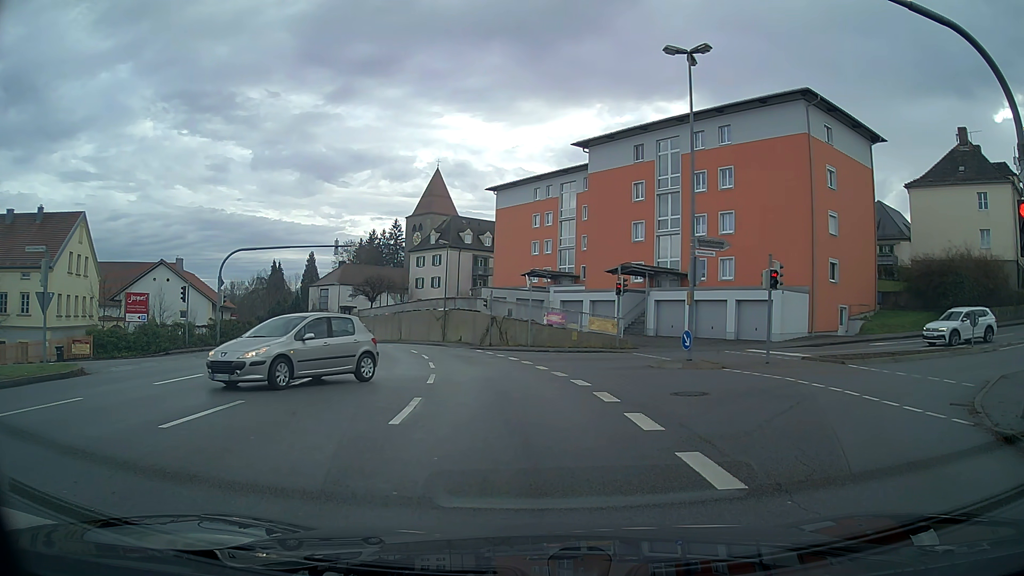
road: tertiary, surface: asphalt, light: Day
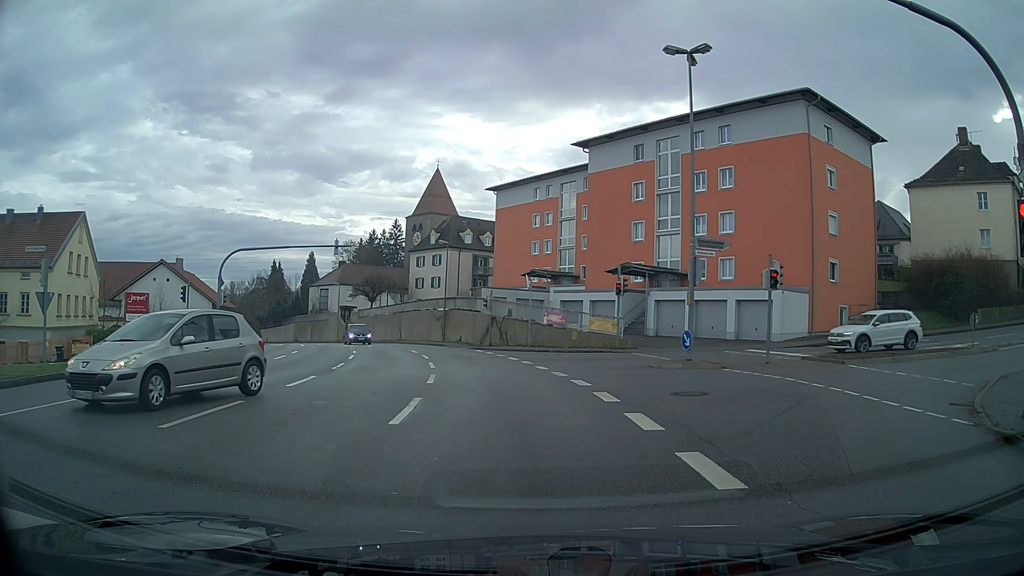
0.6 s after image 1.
(0.0, 0.0) m; 0°
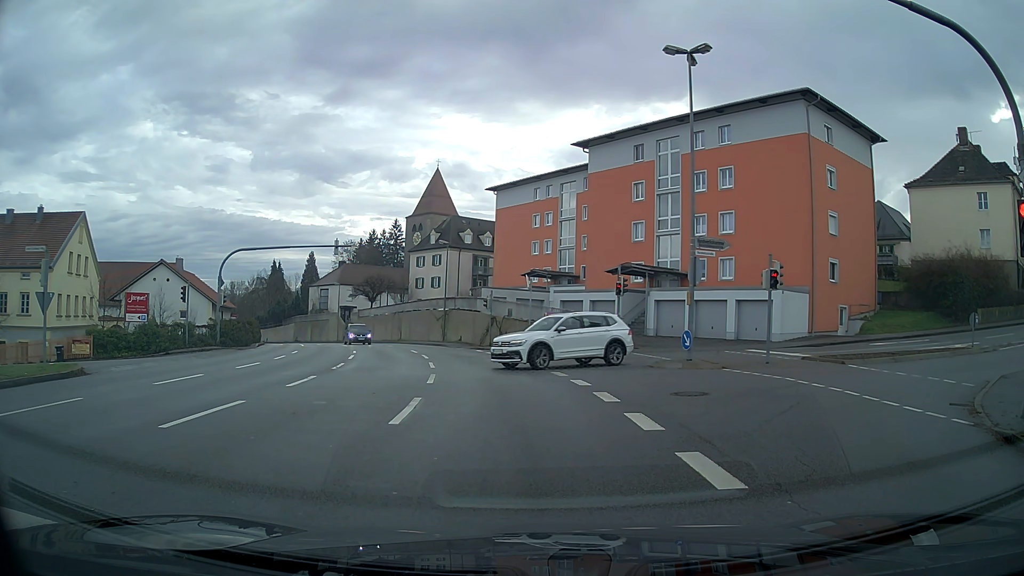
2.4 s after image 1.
(0.0, 0.0) m; 0°
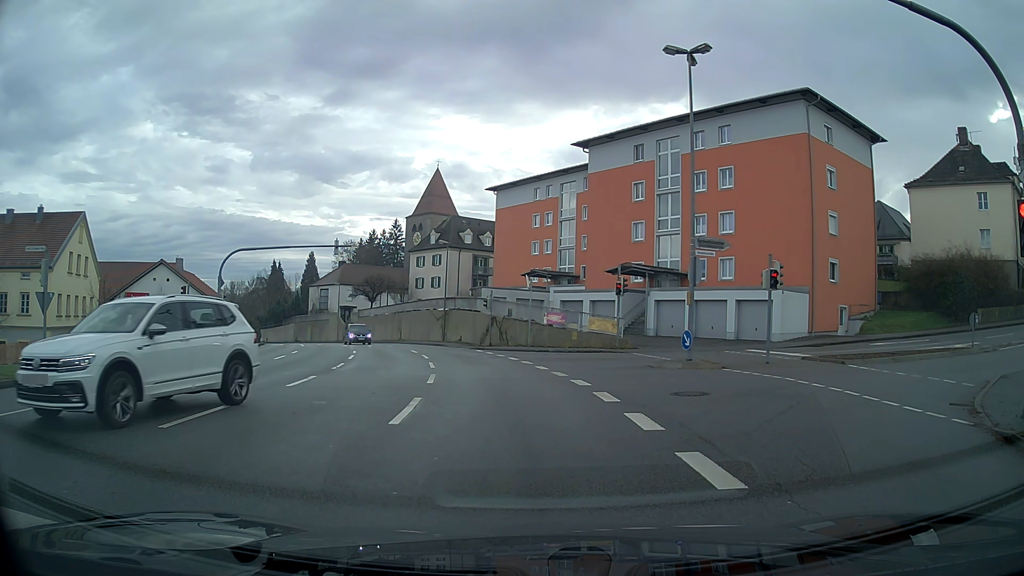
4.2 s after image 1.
(0.0, 0.0) m; 0°
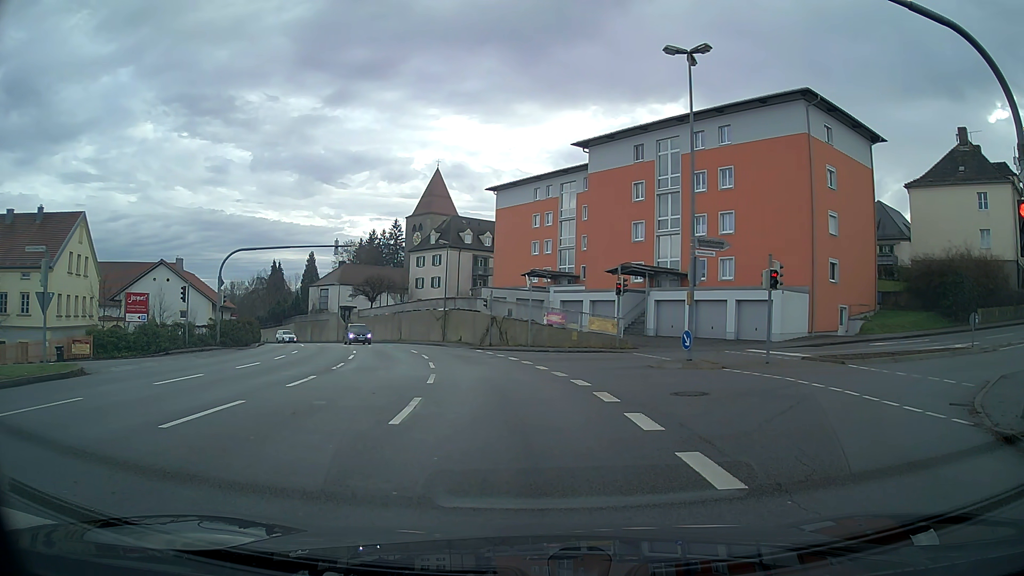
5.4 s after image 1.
(0.0, 0.0) m; 0°
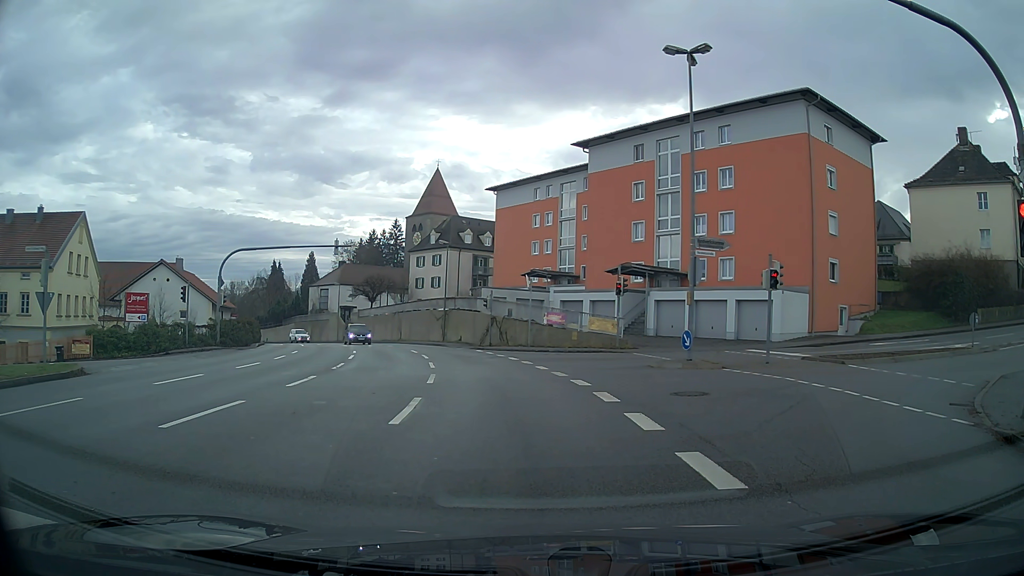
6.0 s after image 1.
(0.0, 0.0) m; 0°
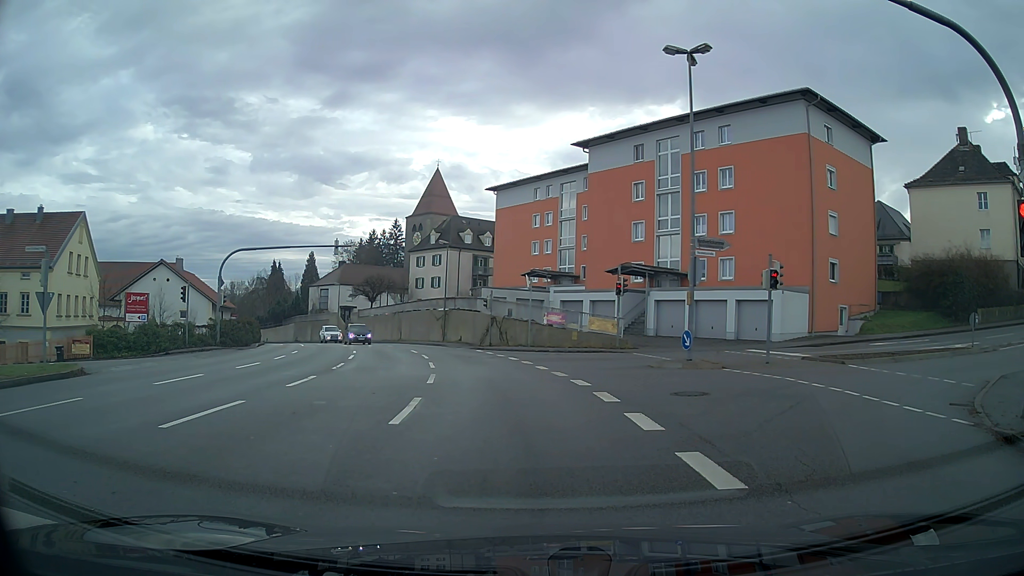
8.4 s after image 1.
(0.0, 0.0) m; 0°
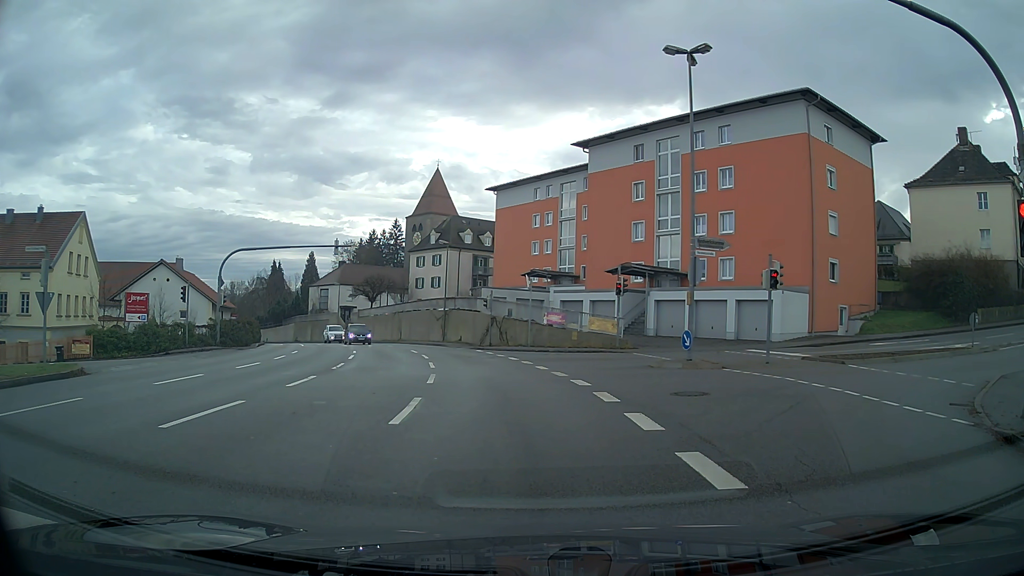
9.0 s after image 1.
(0.0, 0.0) m; 0°
(0, +10) (-1, +20) (-3, +30) (-6, +39) (-9, +49) (-13, +58) (-17, +67) (-22, +76) (-27, +84) (-33, +92) m
